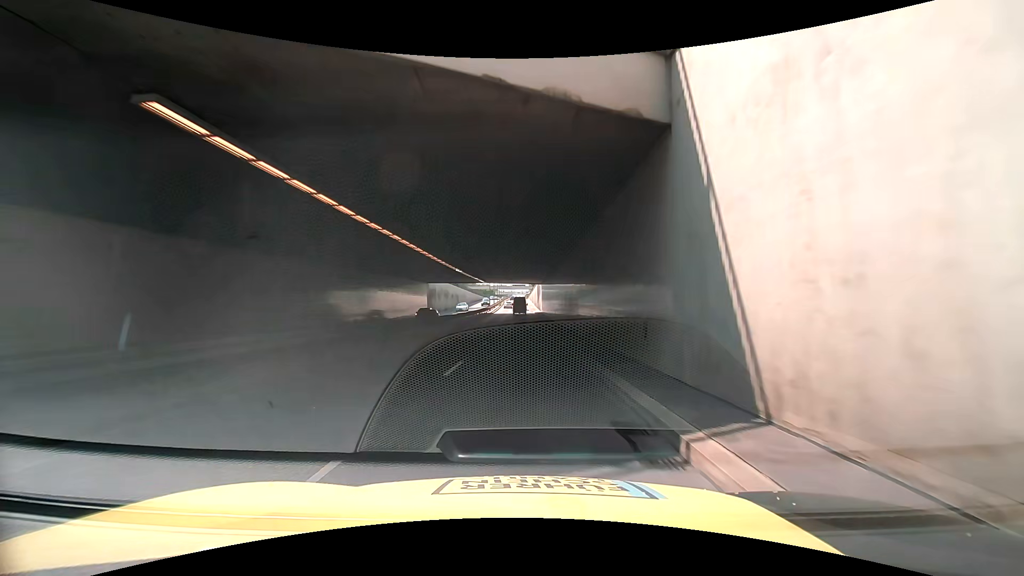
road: trunk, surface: asphalt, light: Day
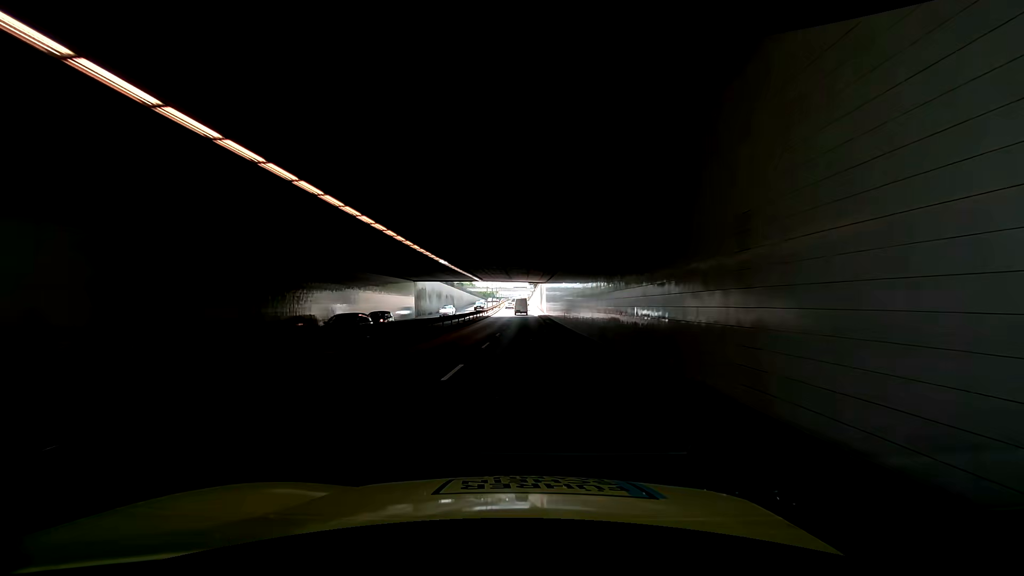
(0.0, +9.7) m; +1°
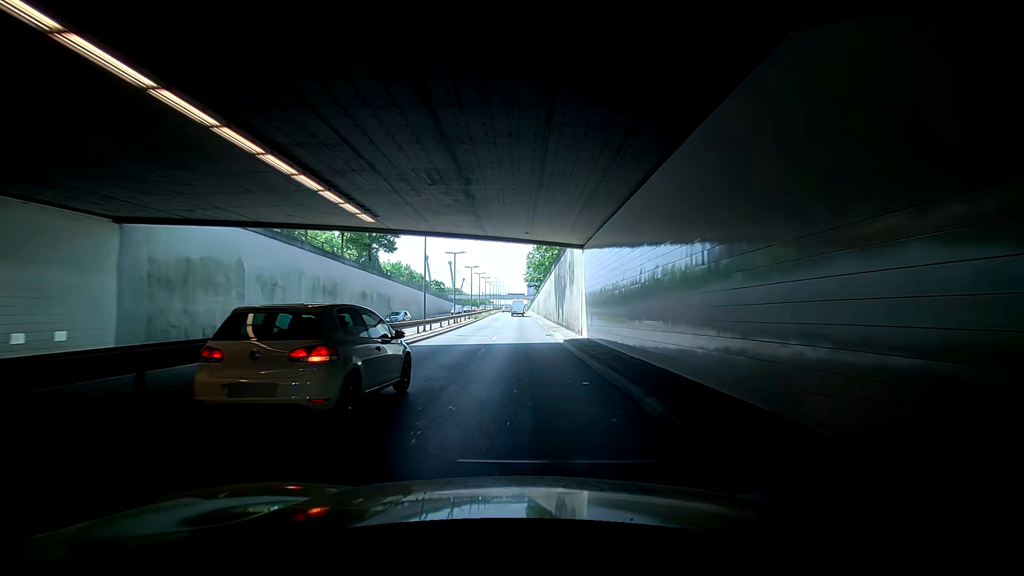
(+0.9, +48.2) m; +2°
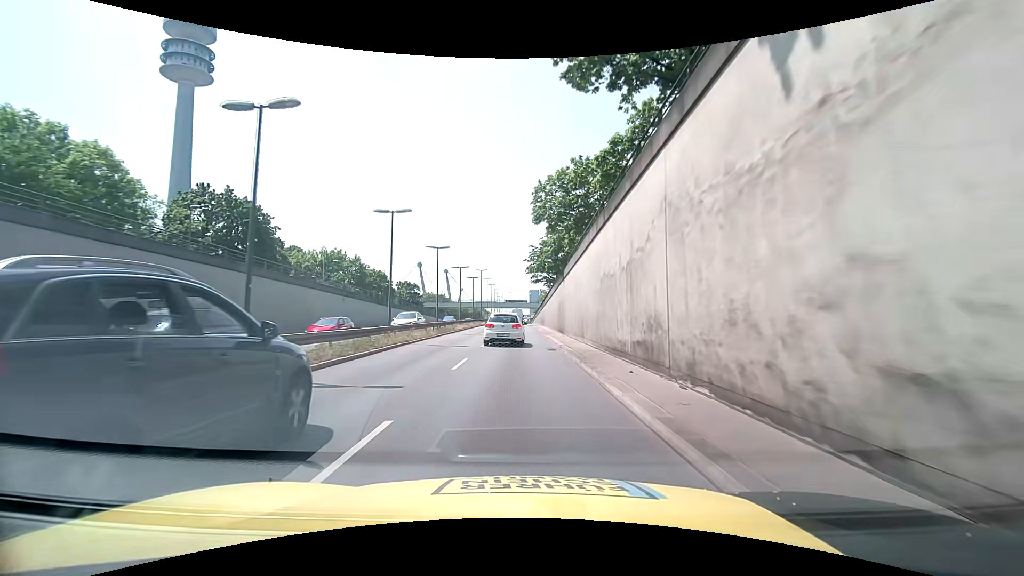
(-2.2, +47.9) m; -3°
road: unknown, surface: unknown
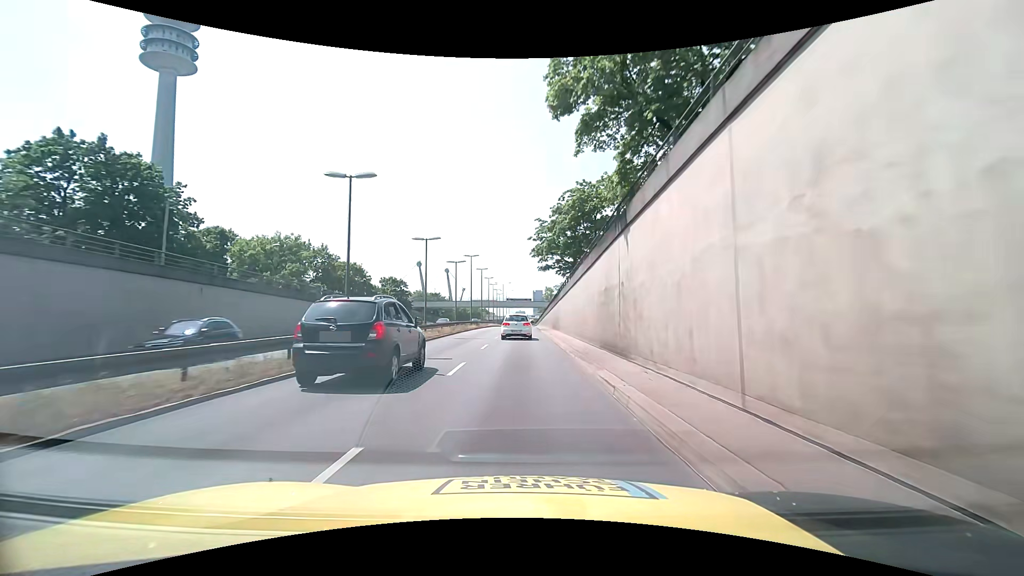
(0.0, +19.2) m; 0°
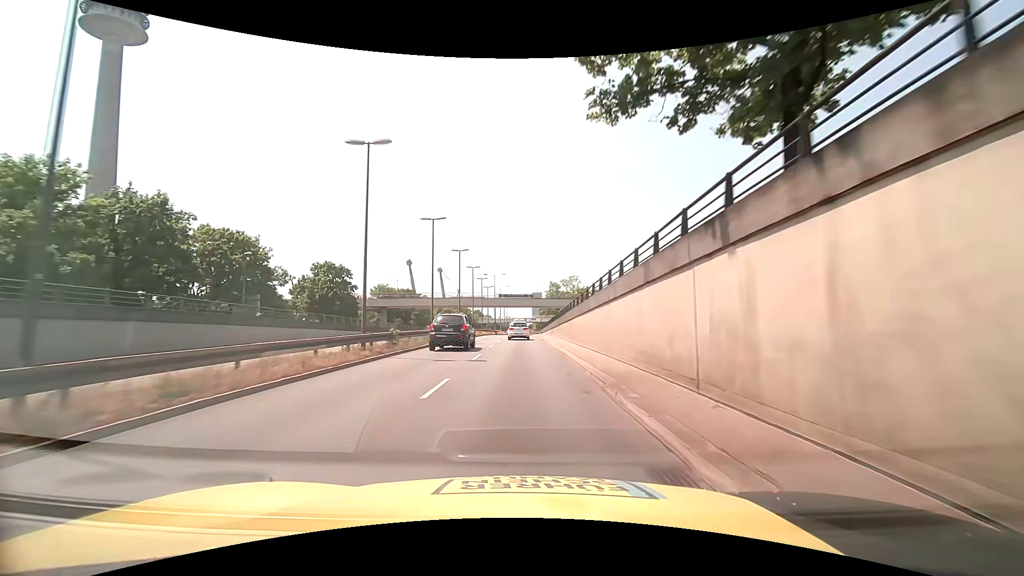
(0.0, +38.6) m; 0°
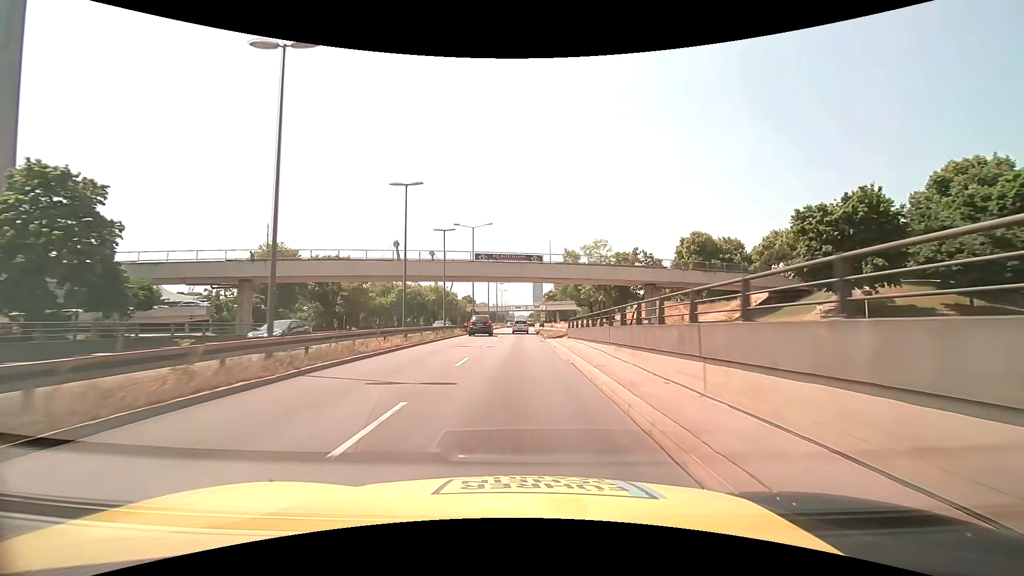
(0.0, +48.7) m; 0°
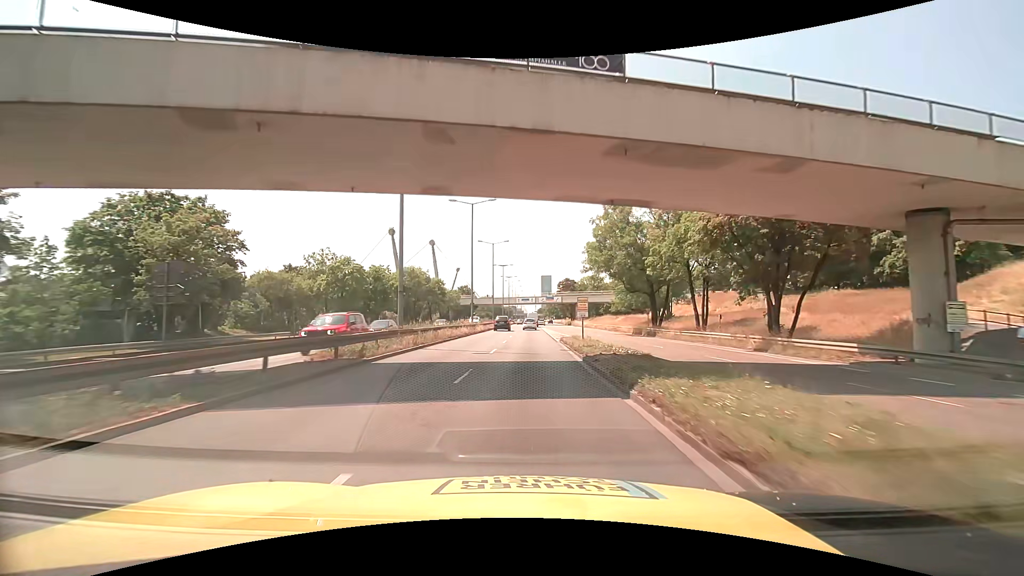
(-0.3, +39.3) m; -1°
(0, +10) (0, +20) (0, +30) (0, +40) (+1, +50) (+1, +60) (+1, +70) (+1, +80) (+2, +90) (+2, +100) m
